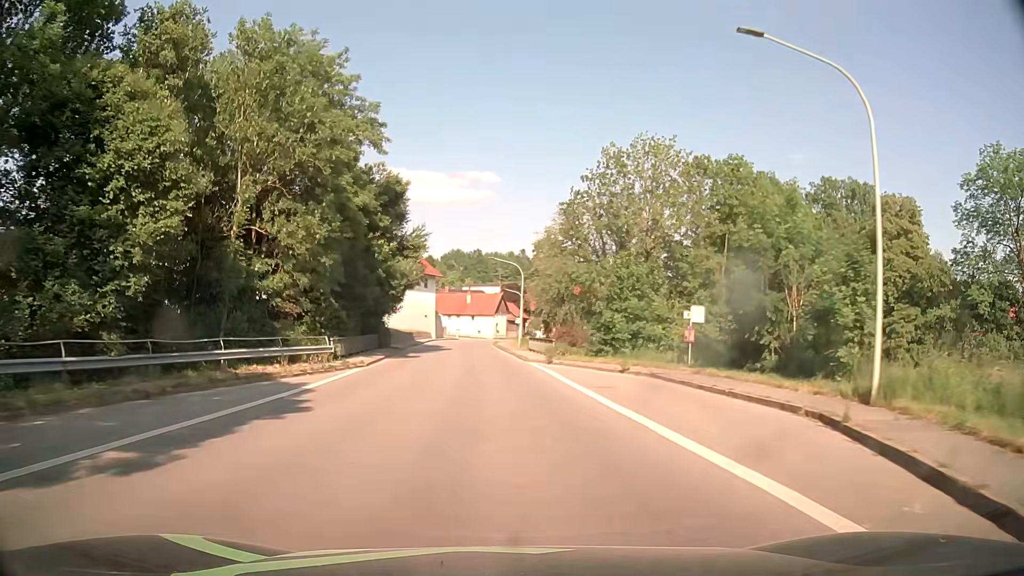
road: secondary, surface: asphalt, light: Day
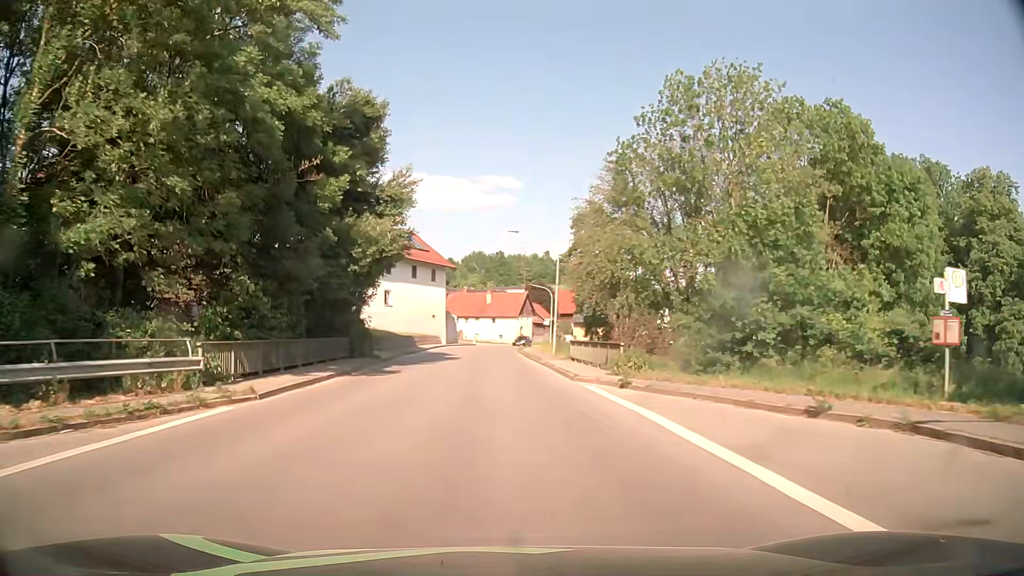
(-0.3, +15.4) m; -2°
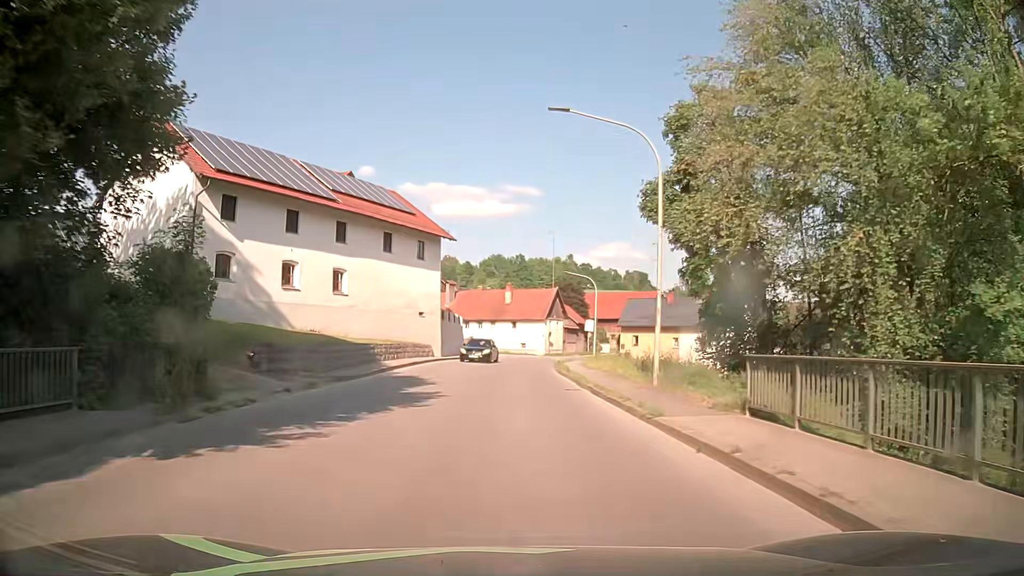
(-0.3, +22.8) m; -2°
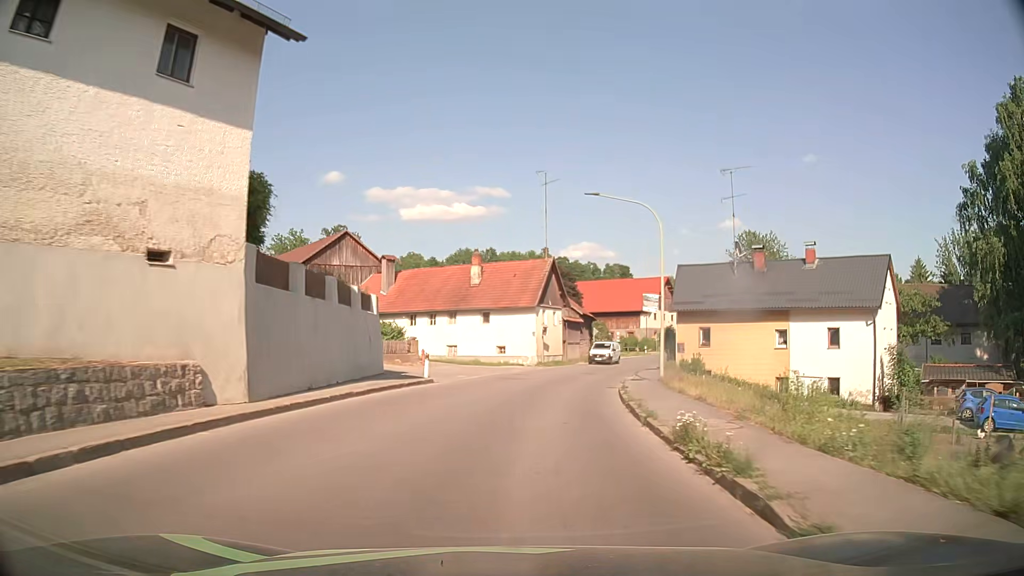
(+0.3, +30.2) m; +2°
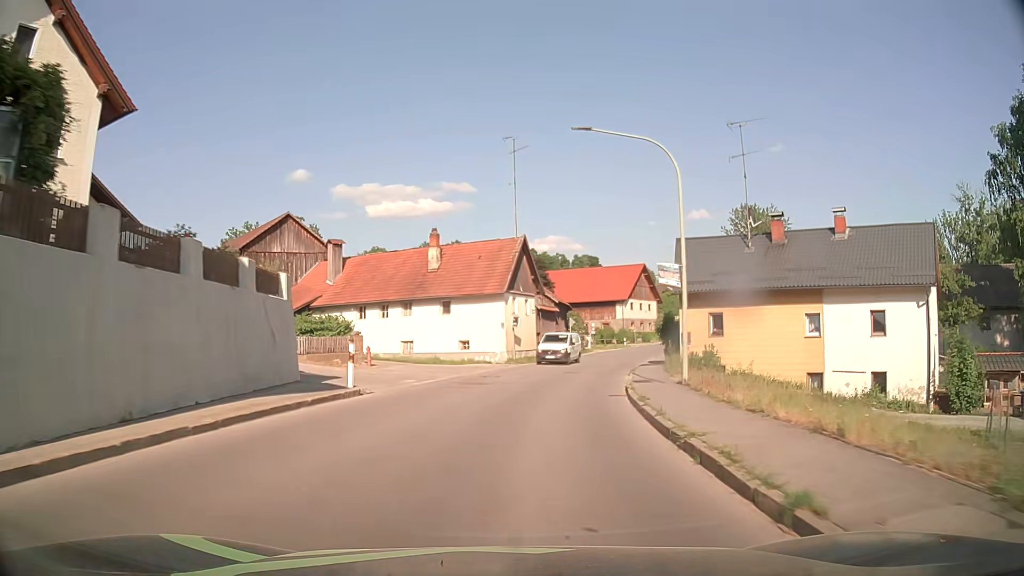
(+0.2, +7.6) m; +3°
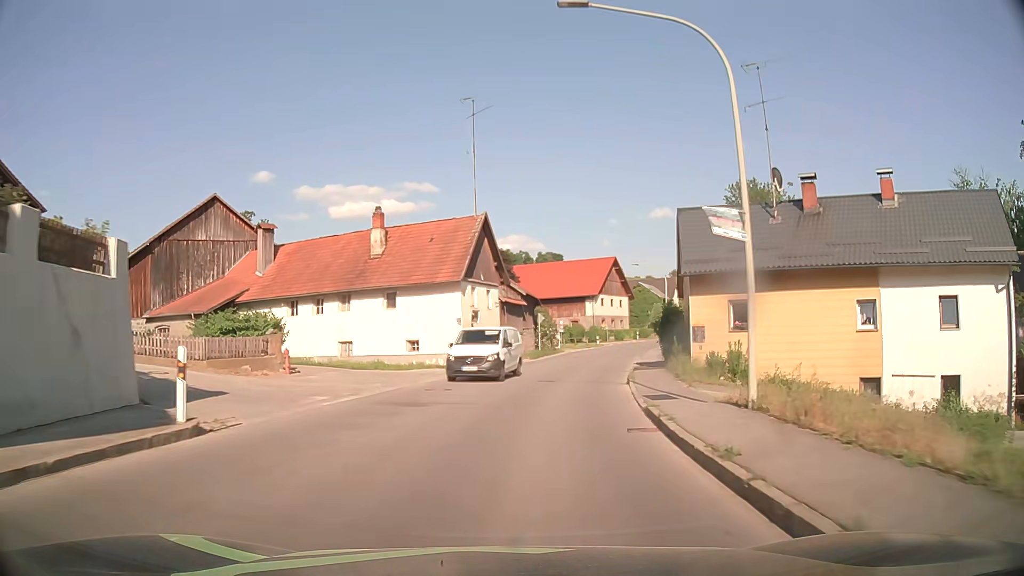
(+0.2, +7.6) m; +3°
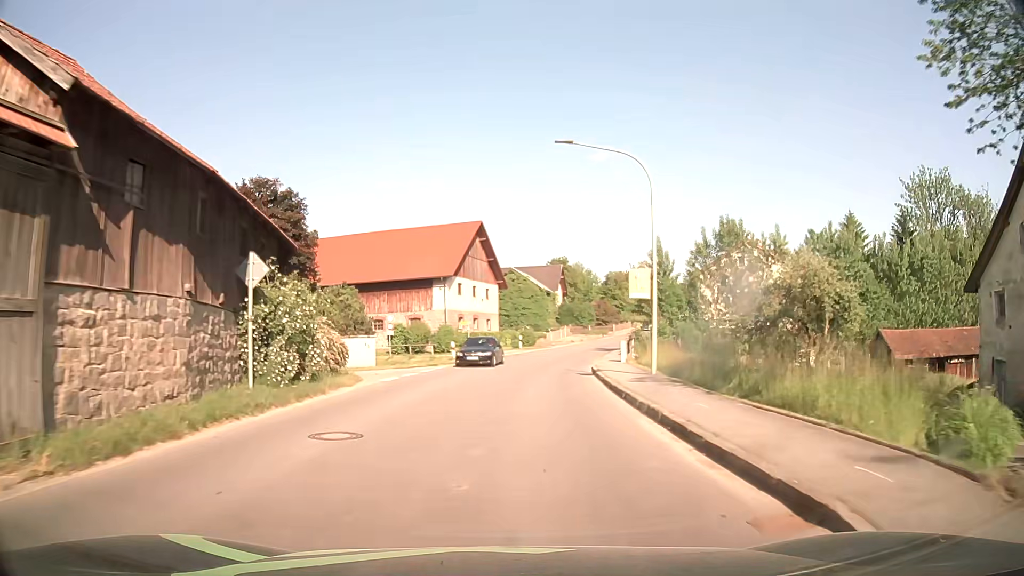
(+4.5, +37.8) m; +12°
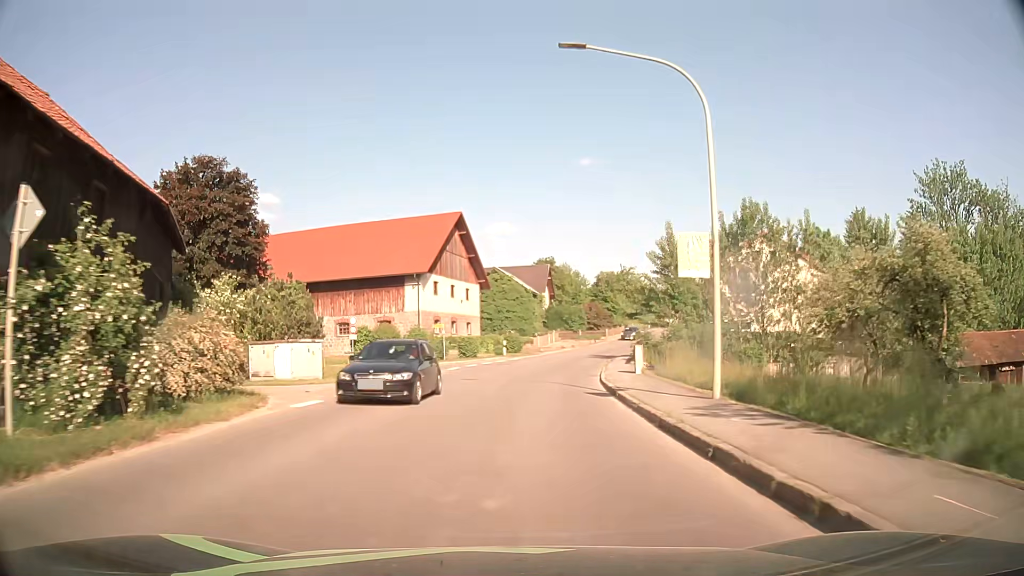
(+0.1, +7.6) m; +2°
(0, +10) (+1, +20) (+2, +30) (+4, +40) (+7, +49) (+10, +59) (+13, +68) (+17, +77) (+21, +87) (+25, +96) m
